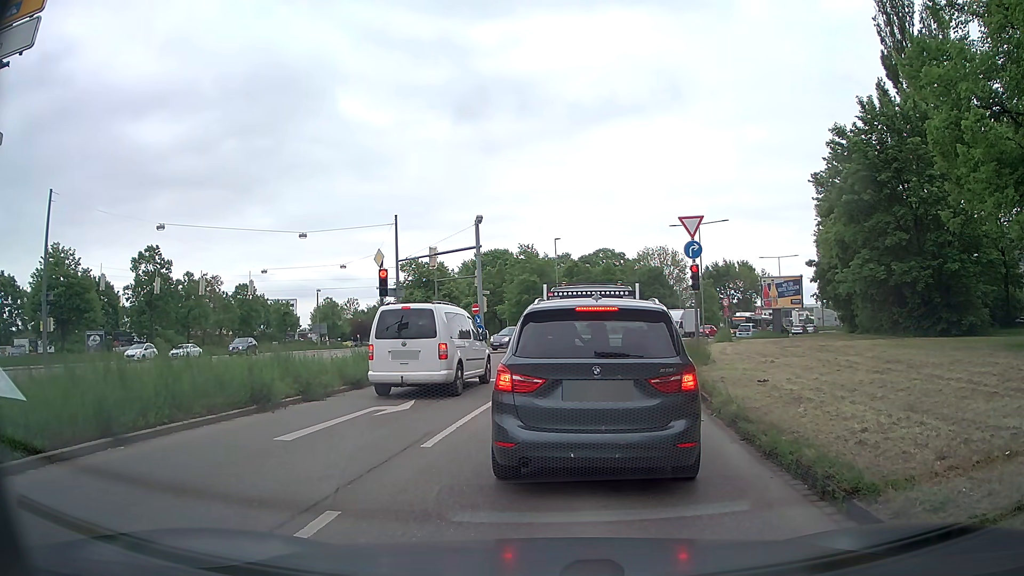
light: Day
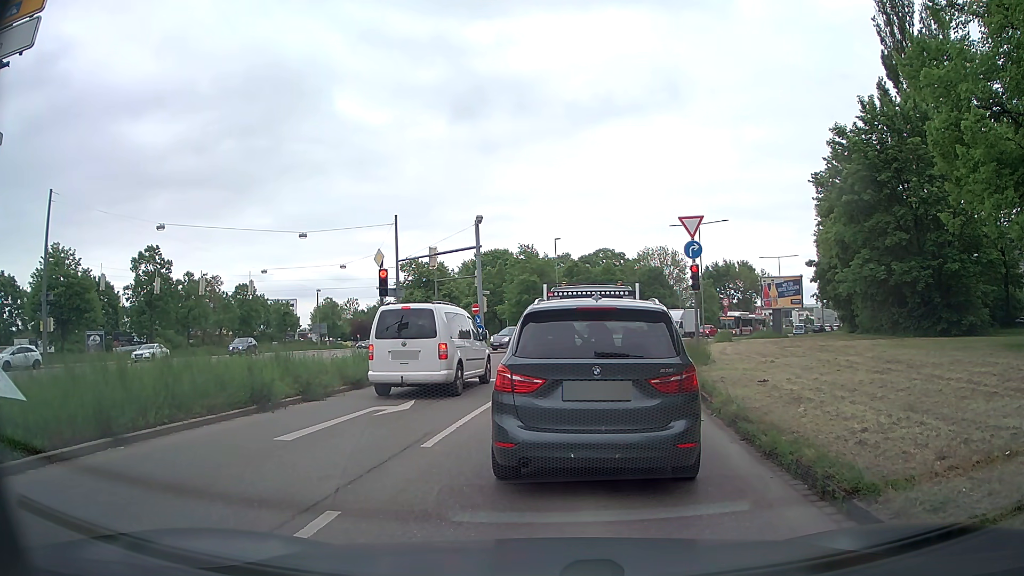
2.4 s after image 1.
(0.0, 0.0) m; 0°
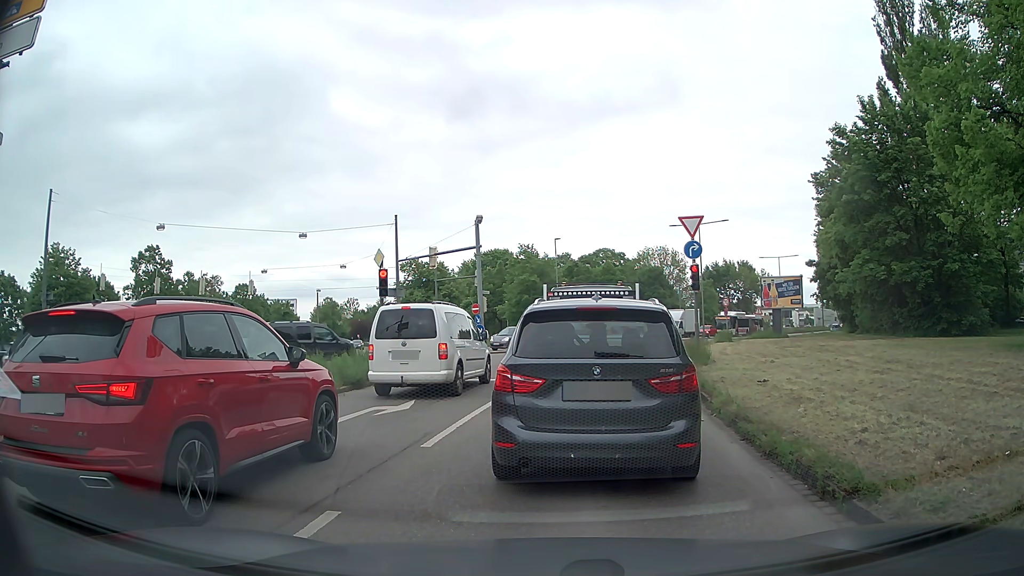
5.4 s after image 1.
(0.0, 0.0) m; 0°
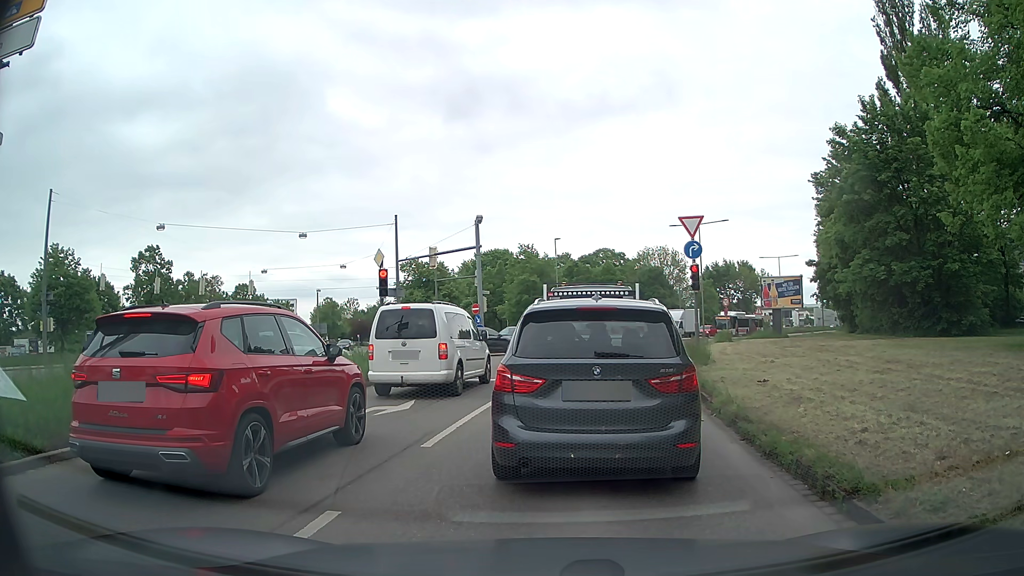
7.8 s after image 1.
(0.0, 0.0) m; 0°
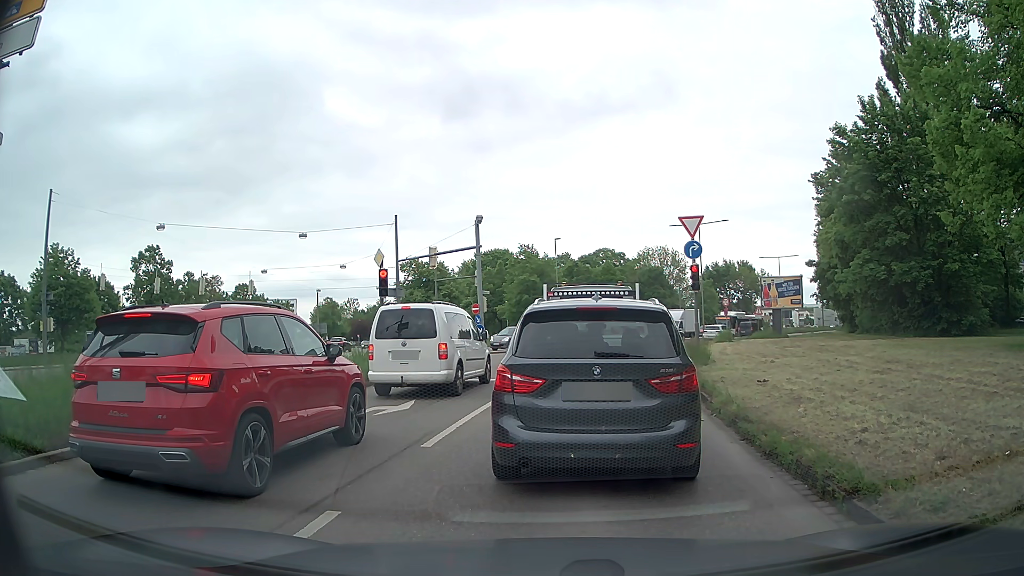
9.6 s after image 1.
(0.0, 0.0) m; 0°
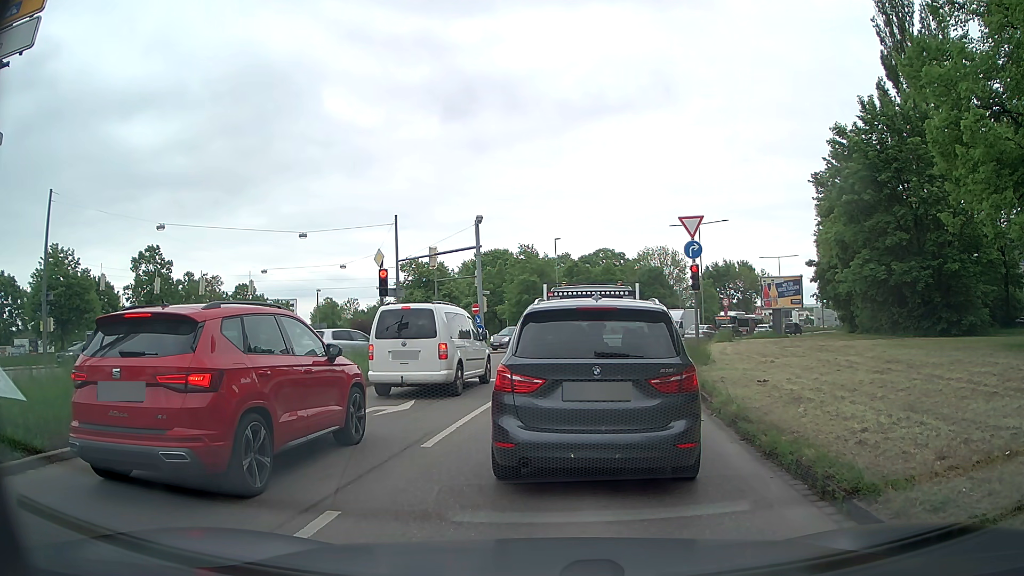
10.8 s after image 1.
(0.0, 0.0) m; 0°
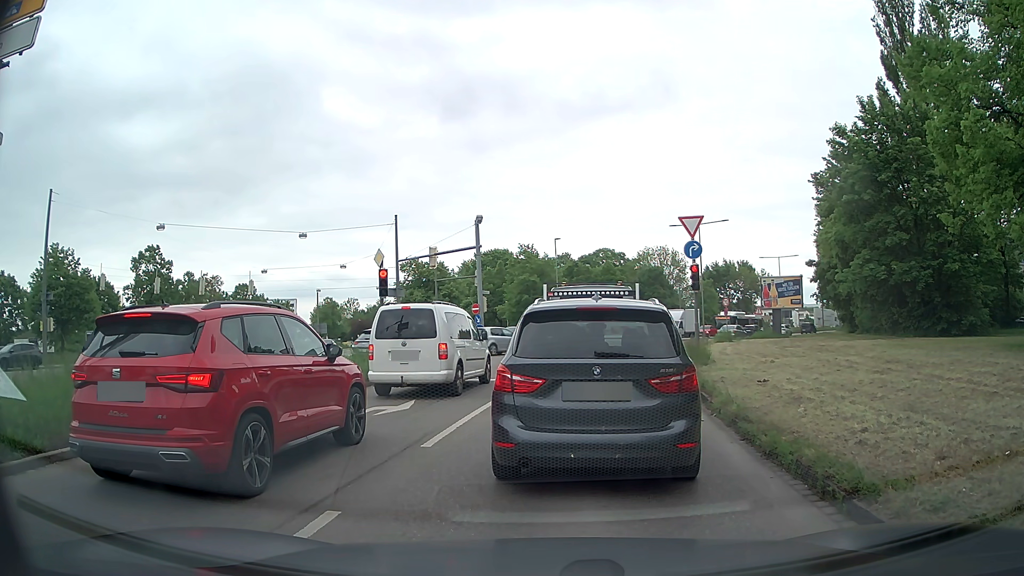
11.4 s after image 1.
(0.0, 0.0) m; 0°
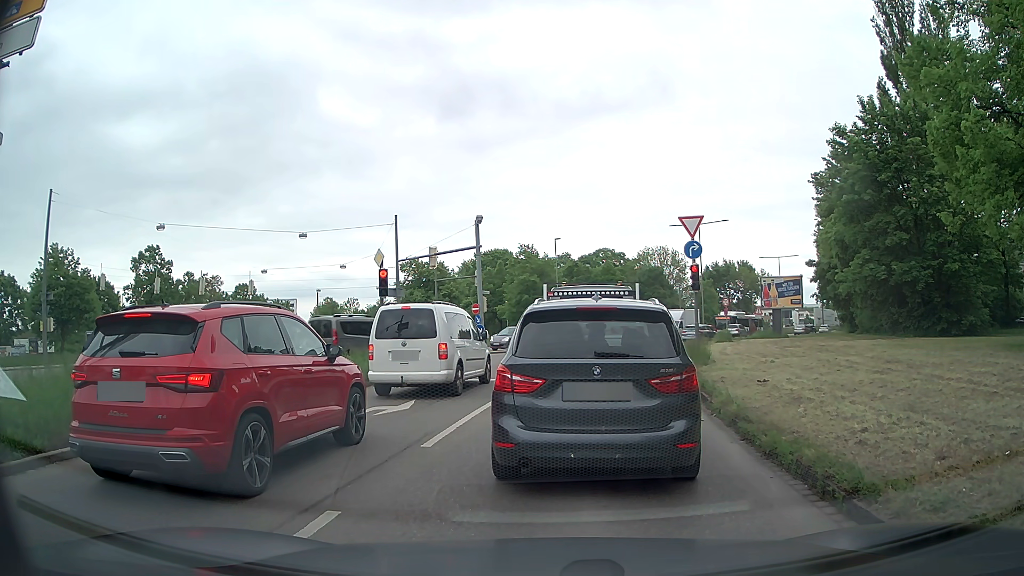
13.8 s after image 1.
(0.0, 0.0) m; 0°
(0, +10) (+2, +20) (+4, +30) (+6, +39) (+10, +49) (+15, +58) (+20, +66) (+25, +75) (+30, +83) (+35, +92) m
